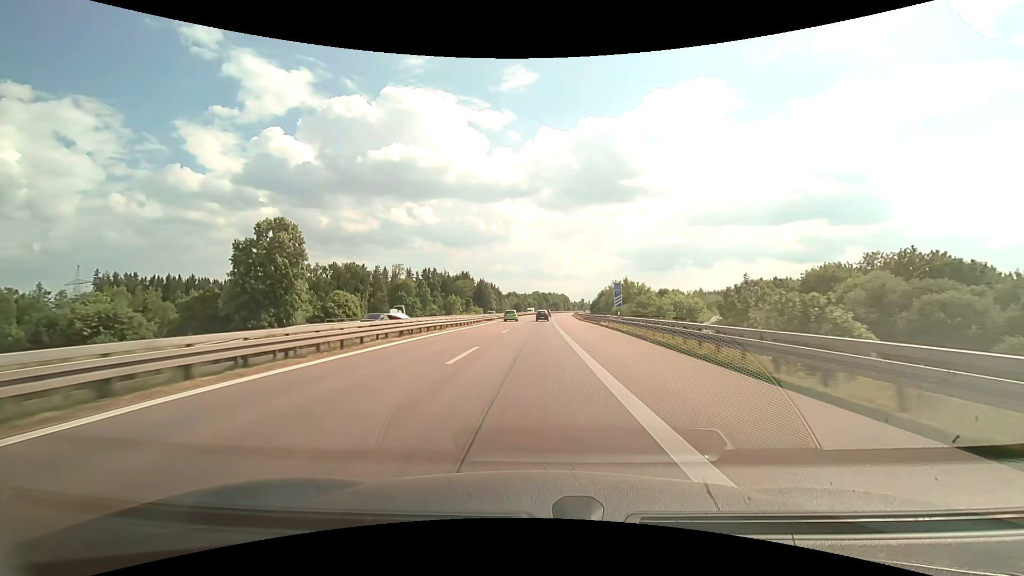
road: motorway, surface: asphalt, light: Day
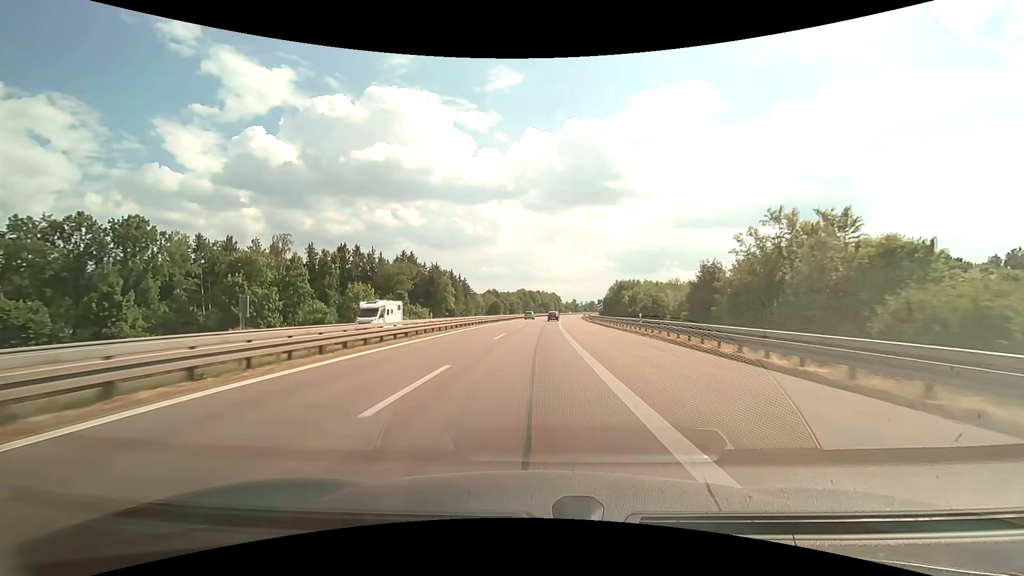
(+0.9, +78.1) m; +2°
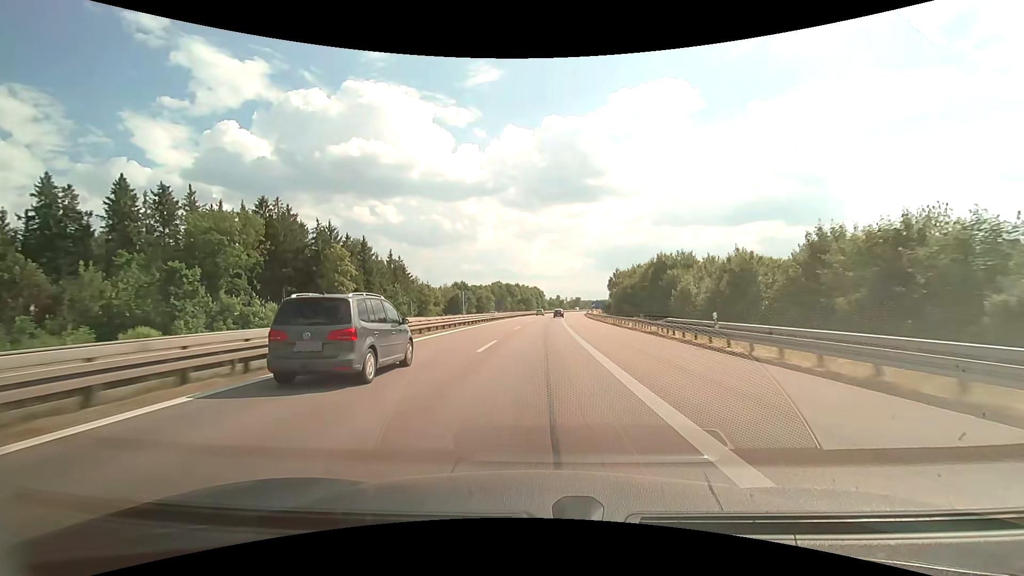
(+0.8, +62.7) m; +2°
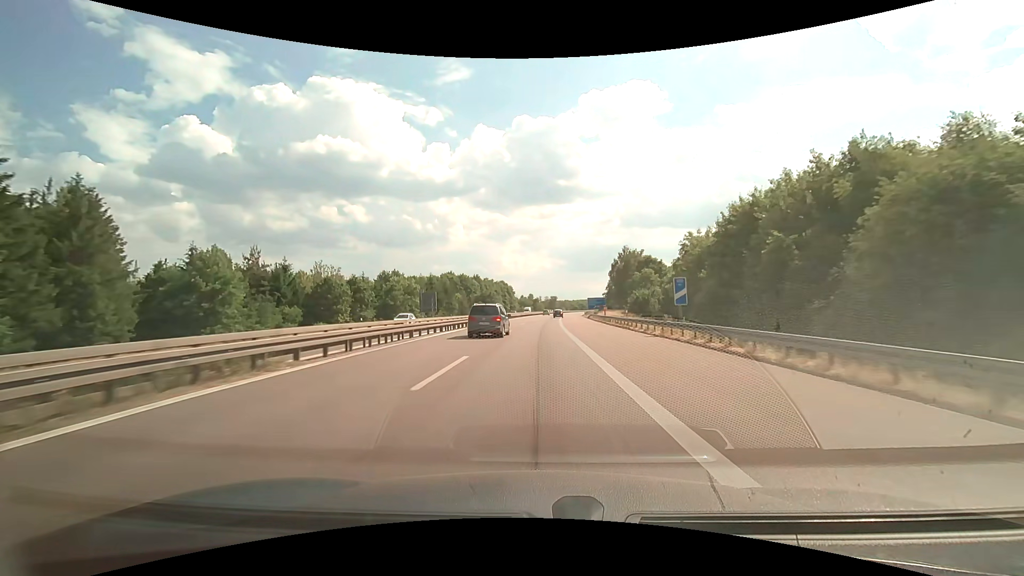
(+2.3, +79.5) m; +3°
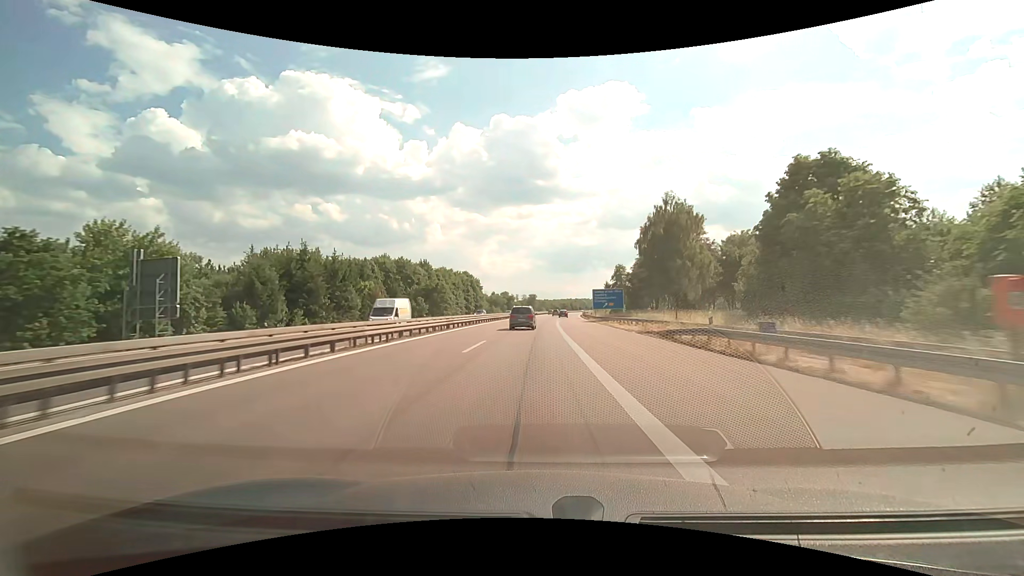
(+1.5, +64.6) m; +2°
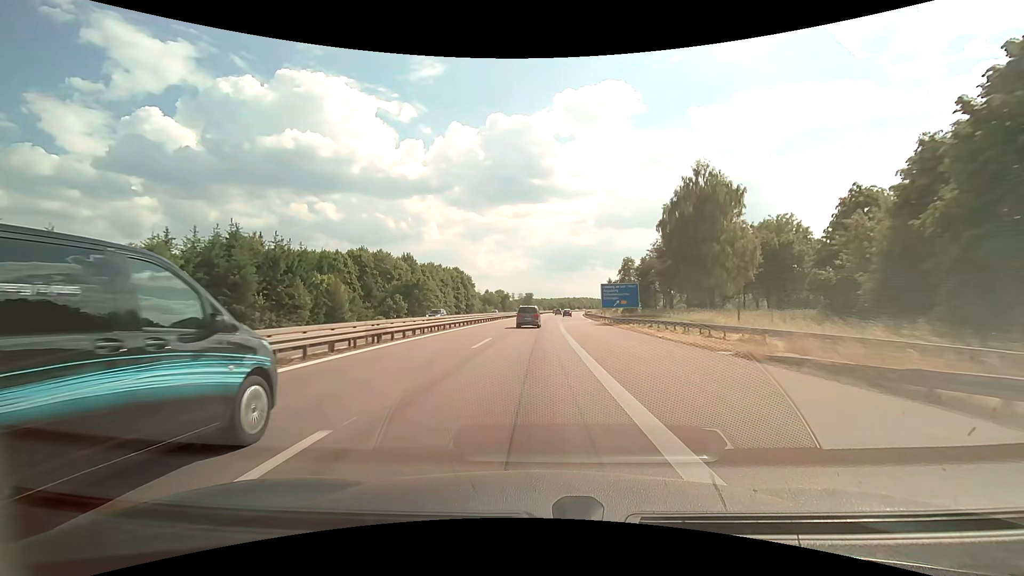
(+0.1, +16.1) m; 0°
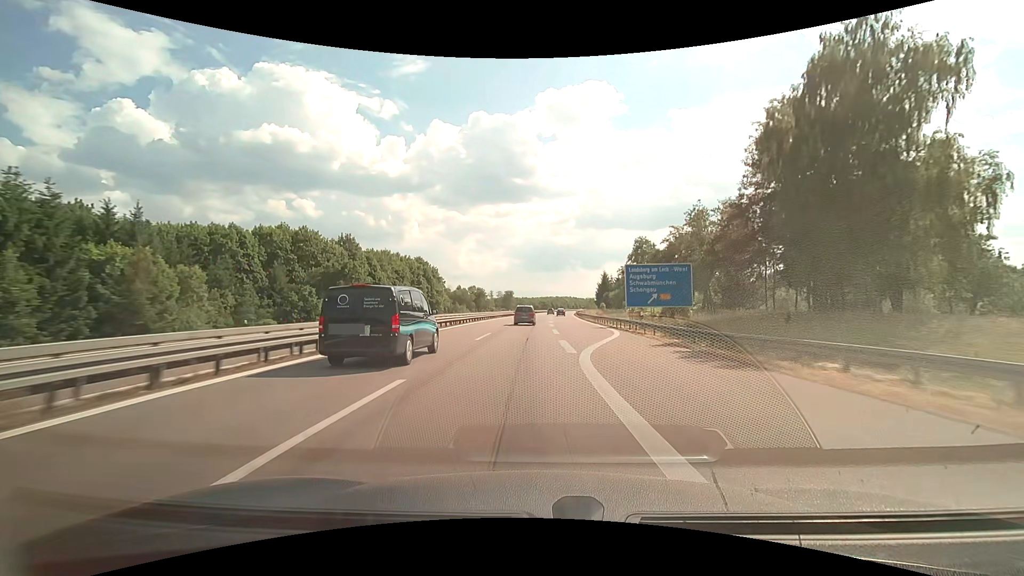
(+0.3, +32.2) m; +2°
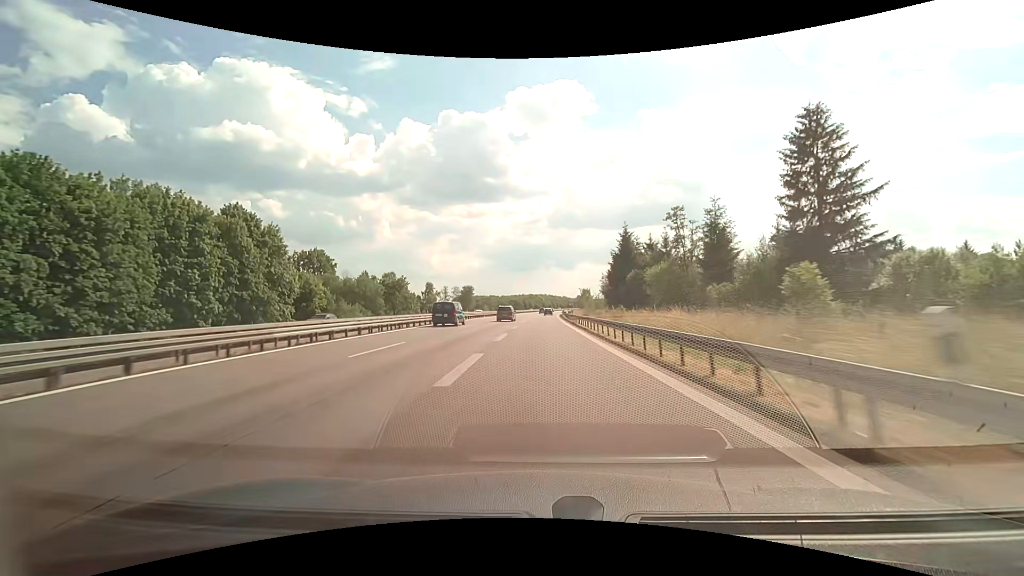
(+4.0, +78.9) m; +3°
(0, +10) (0, +20) (0, +30) (0, +40) (0, +50) (+1, +60) (+1, +70) (+1, +80) (+1, +90) (+2, +100) m
